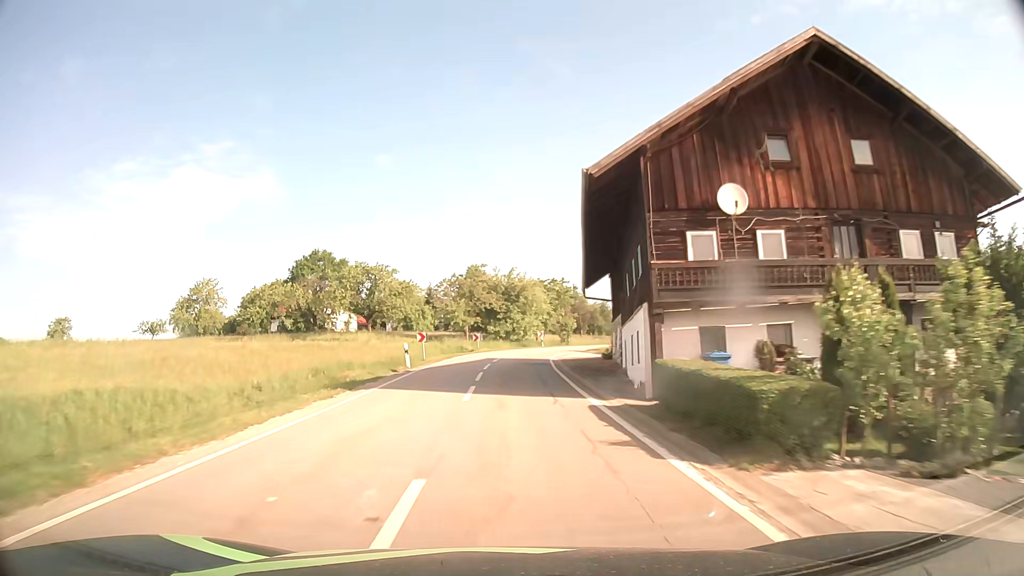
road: tertiary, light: Day
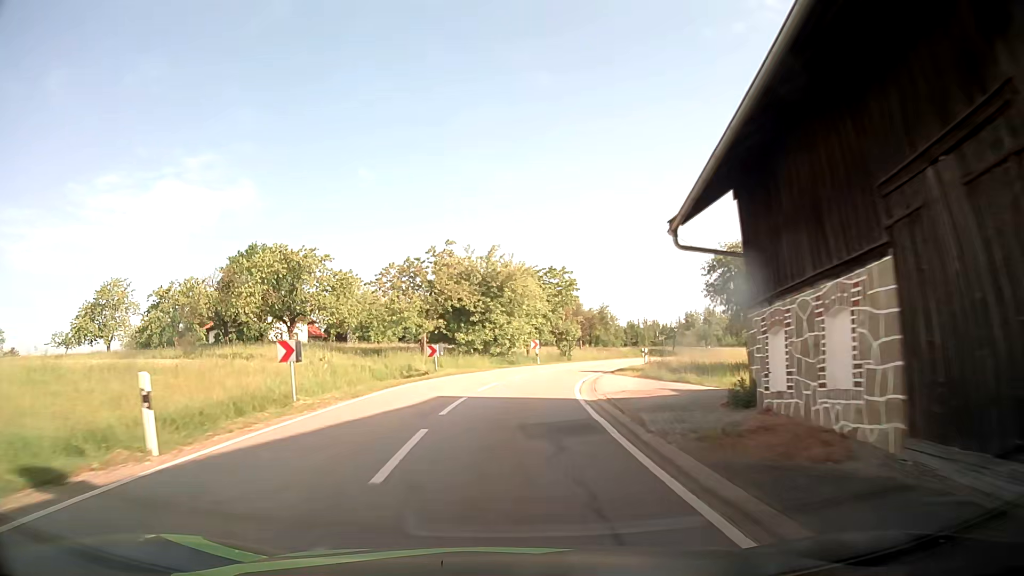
(+0.2, +20.2) m; +2°
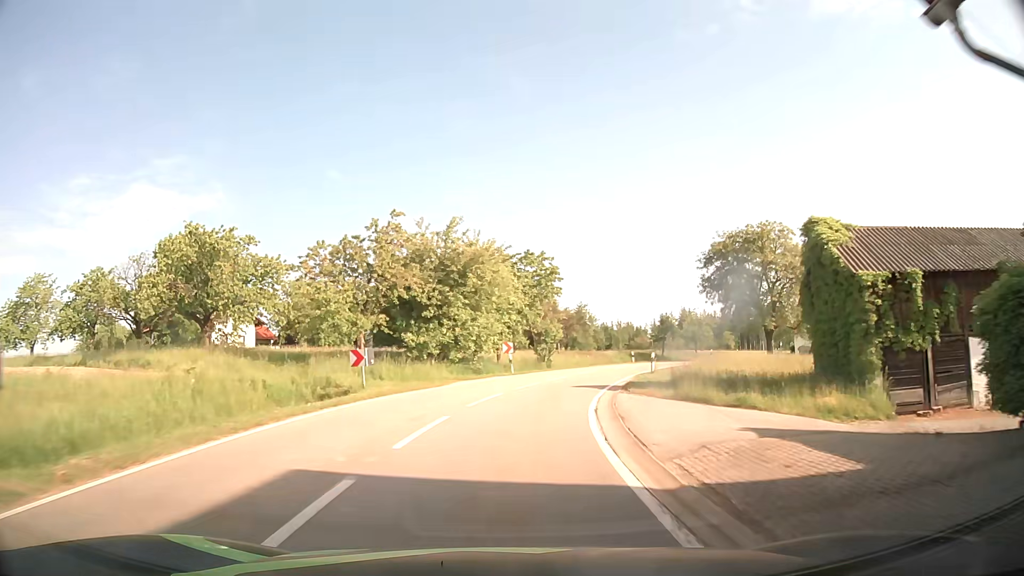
(+0.2, +9.8) m; +2°
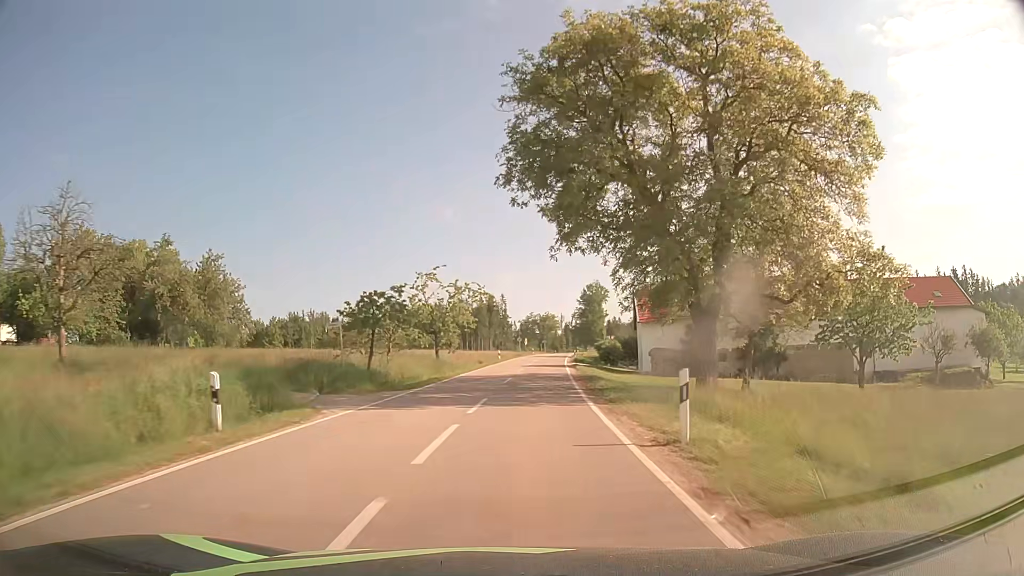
(+10.1, +46.5) m; +26°
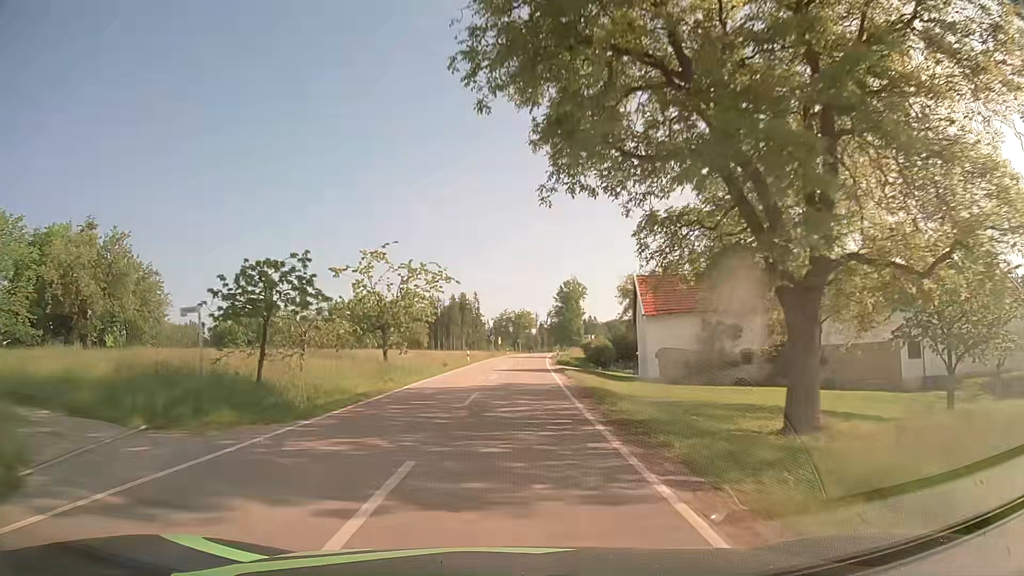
(+0.1, +9.9) m; +2°
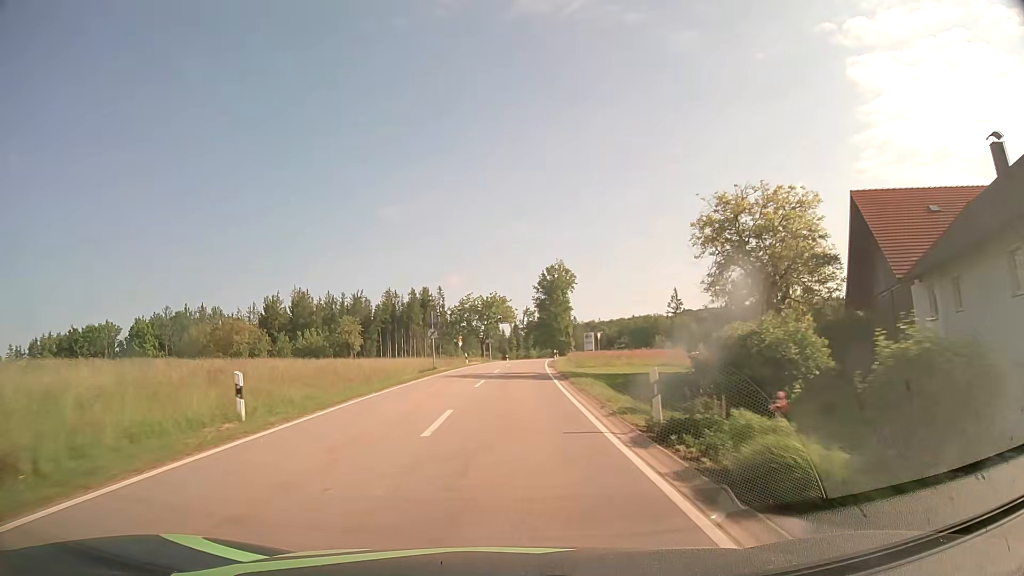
(+1.2, +41.9) m; +3°
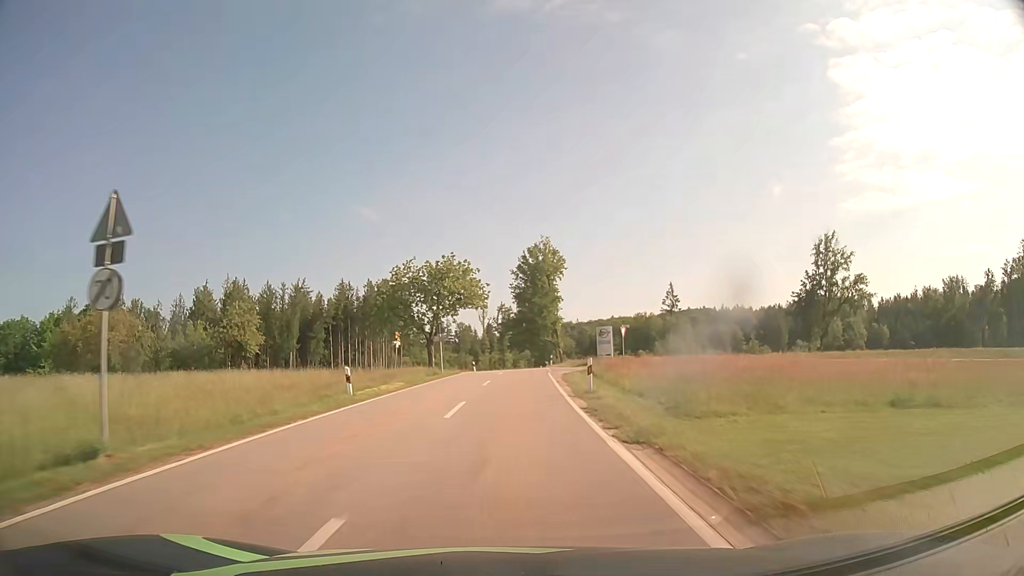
(+0.6, +33.6) m; +2°
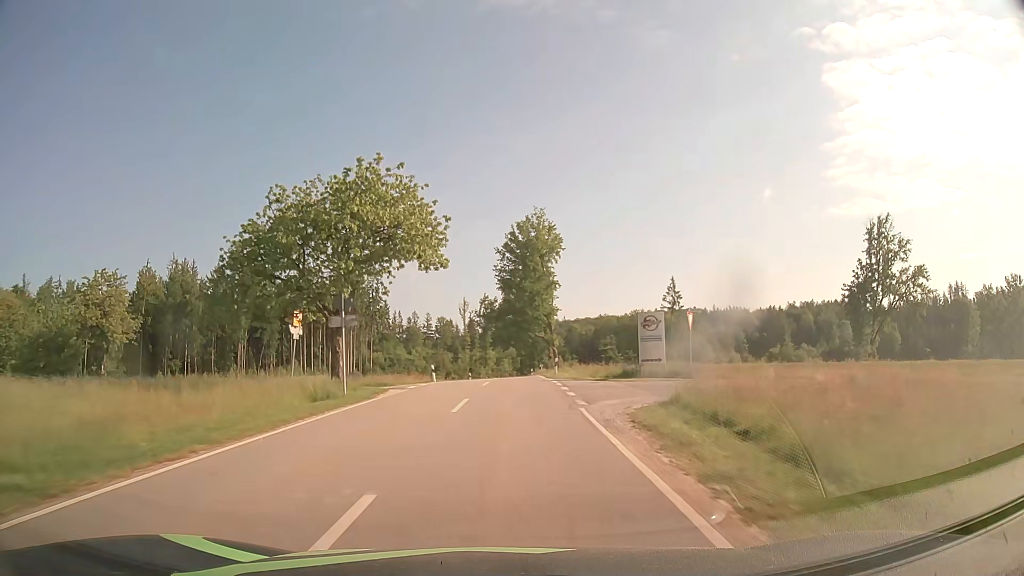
(+0.4, +23.1) m; +1°
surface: asphalt
